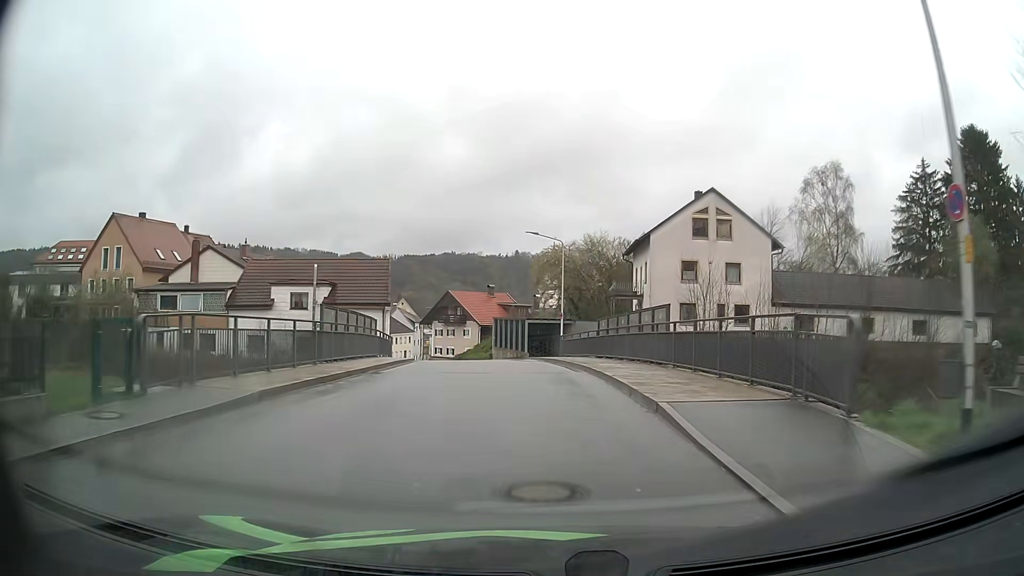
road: tertiary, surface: asphalt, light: Day
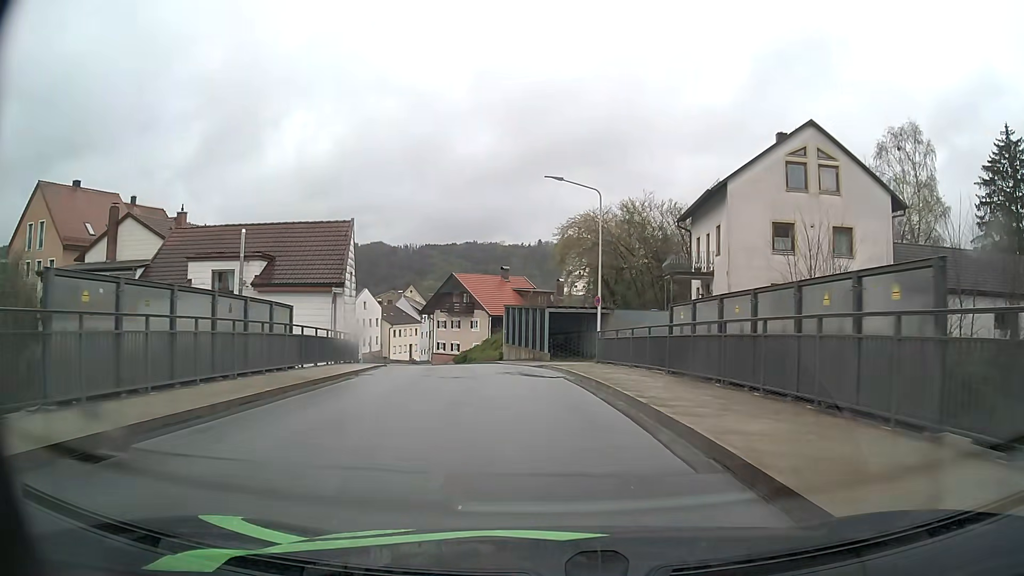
(-0.2, +14.0) m; -2°
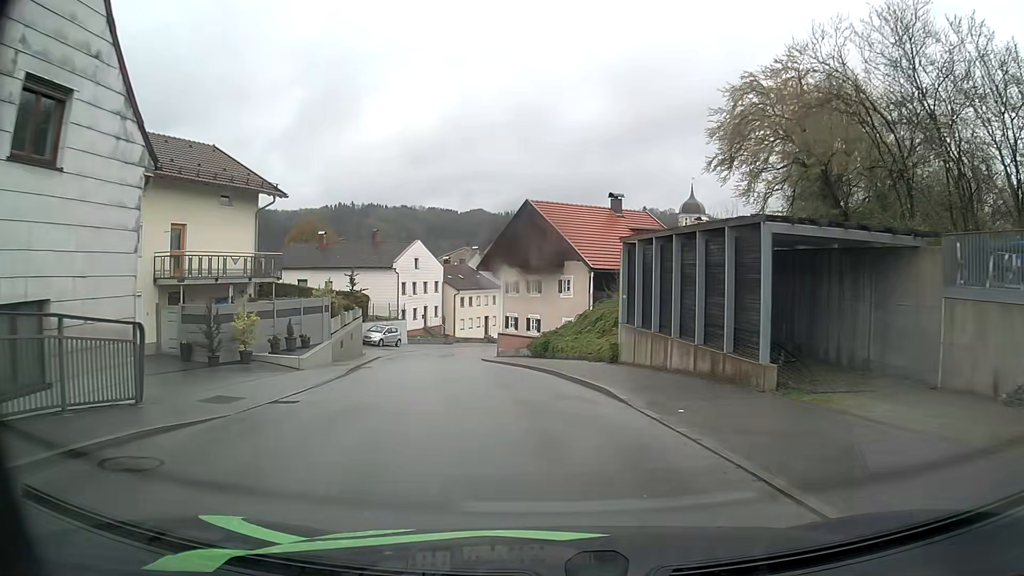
(-1.7, +25.9) m; -8°
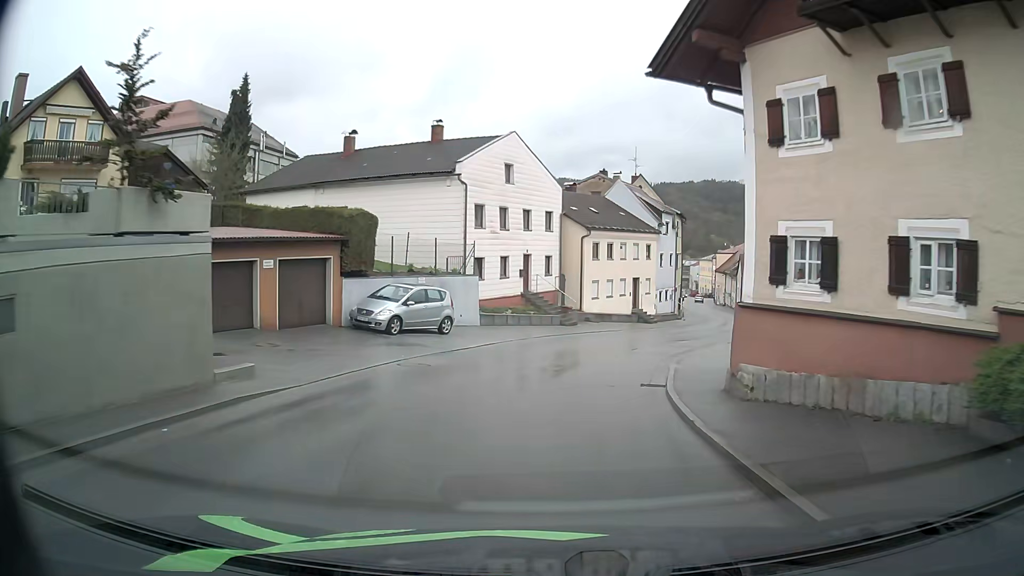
(-3.7, +30.7) m; -12°
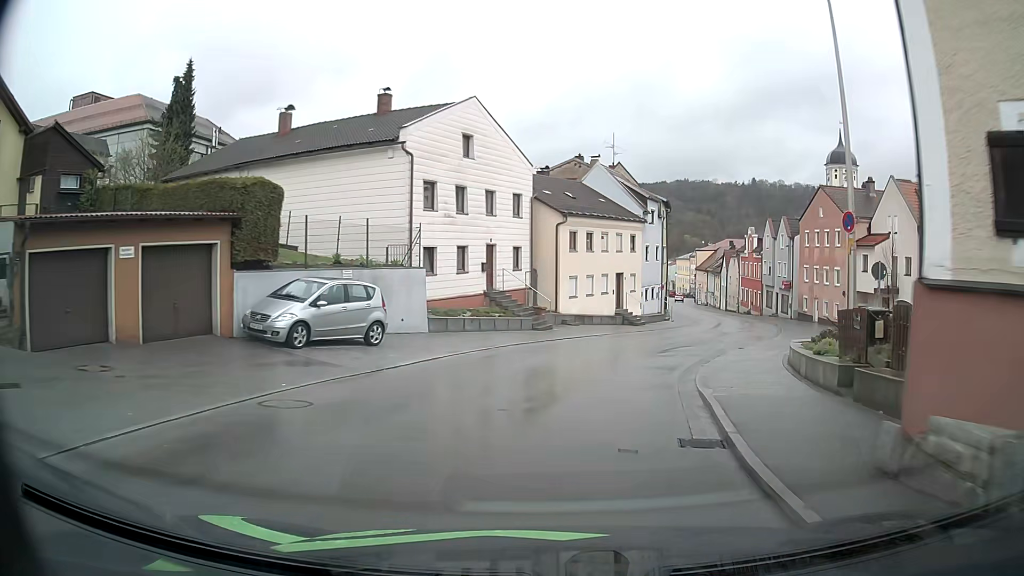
(+0.1, +6.3) m; +1°
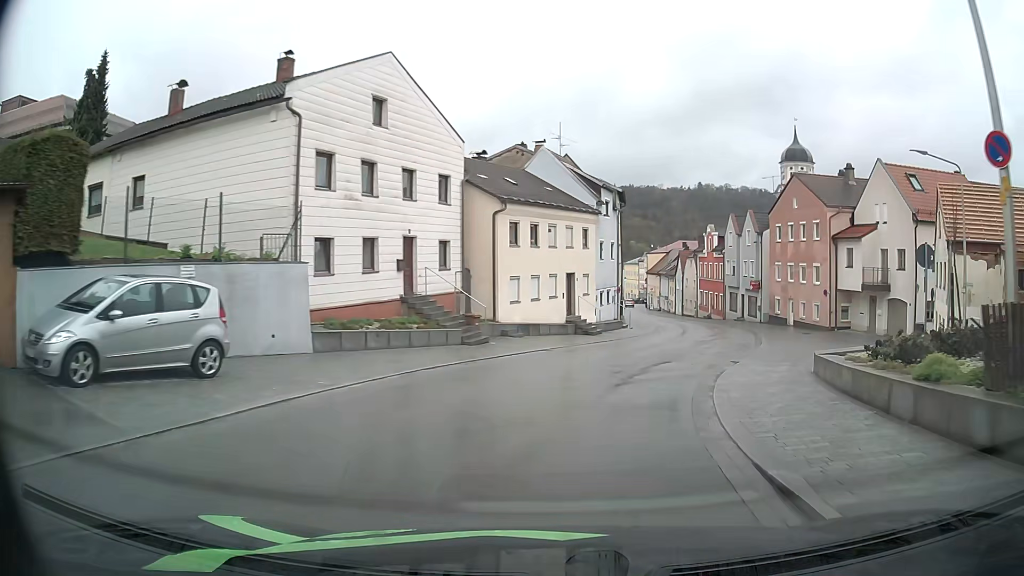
(+0.3, +6.3) m; +5°
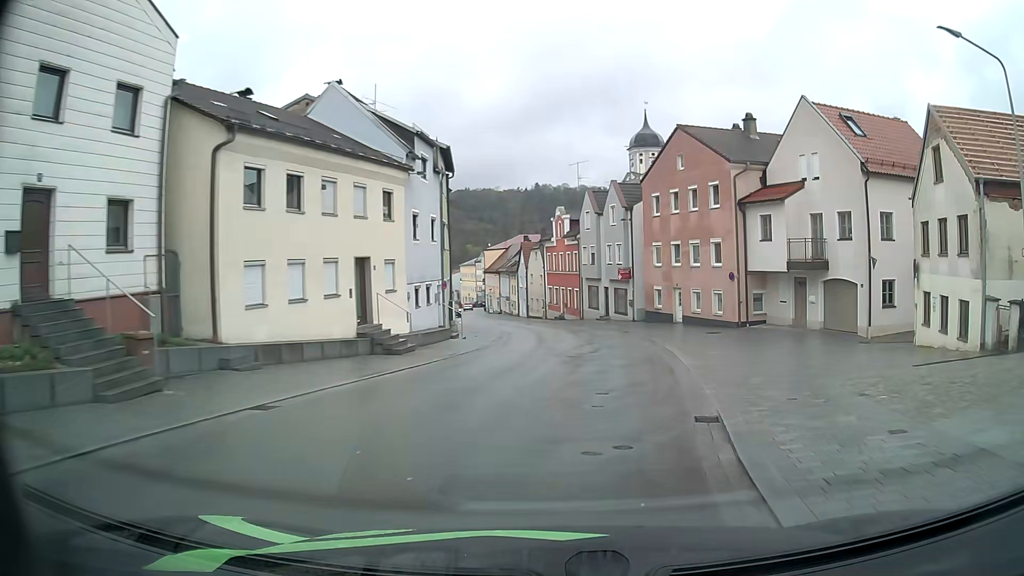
(+1.5, +12.3) m; +14°
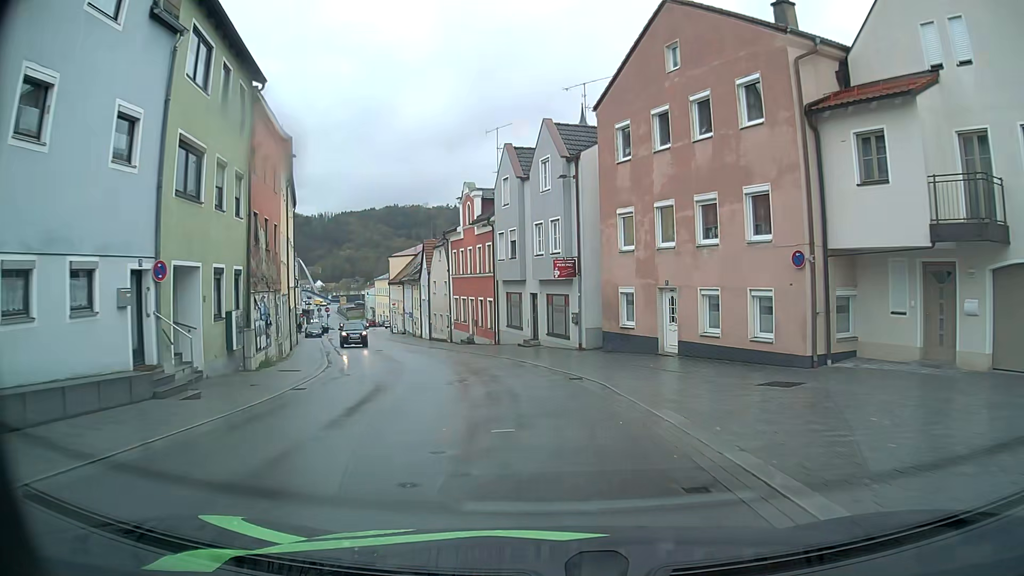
(+1.5, +18.2) m; +5°
(0, +10) (-1, +20) (-4, +30) (-7, +39) (-10, +49) (-14, +58) (-17, +67) (-20, +77) (-23, +87) (-25, +96) m
